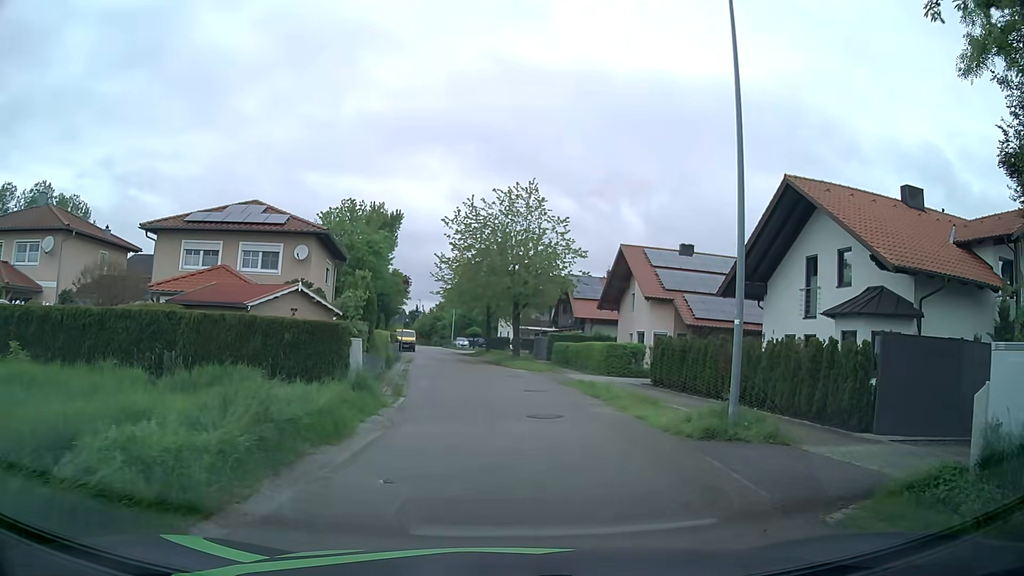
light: Day
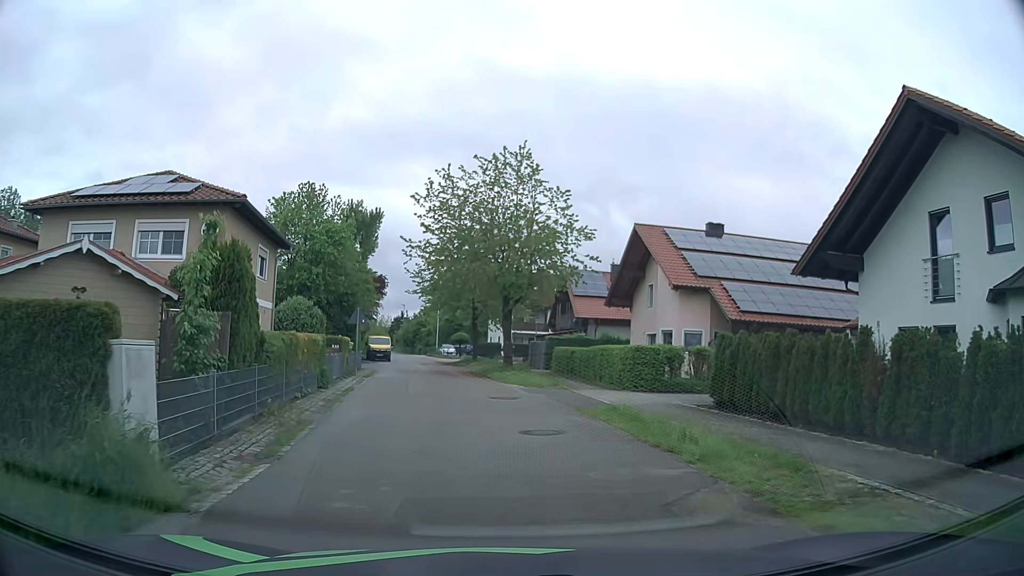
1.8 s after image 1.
(+0.3, +9.0) m; +1°
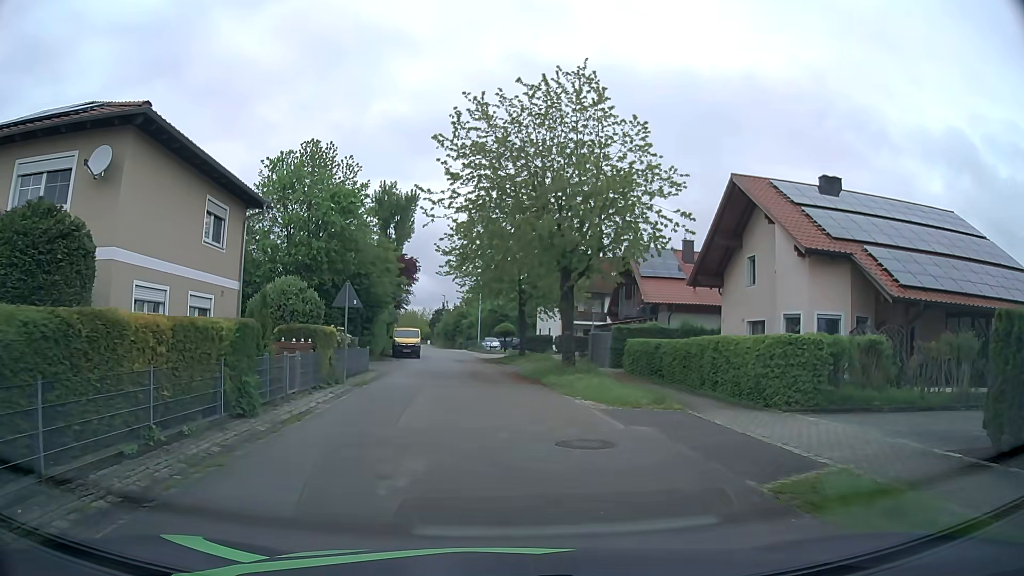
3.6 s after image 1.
(-0.3, +9.4) m; -3°
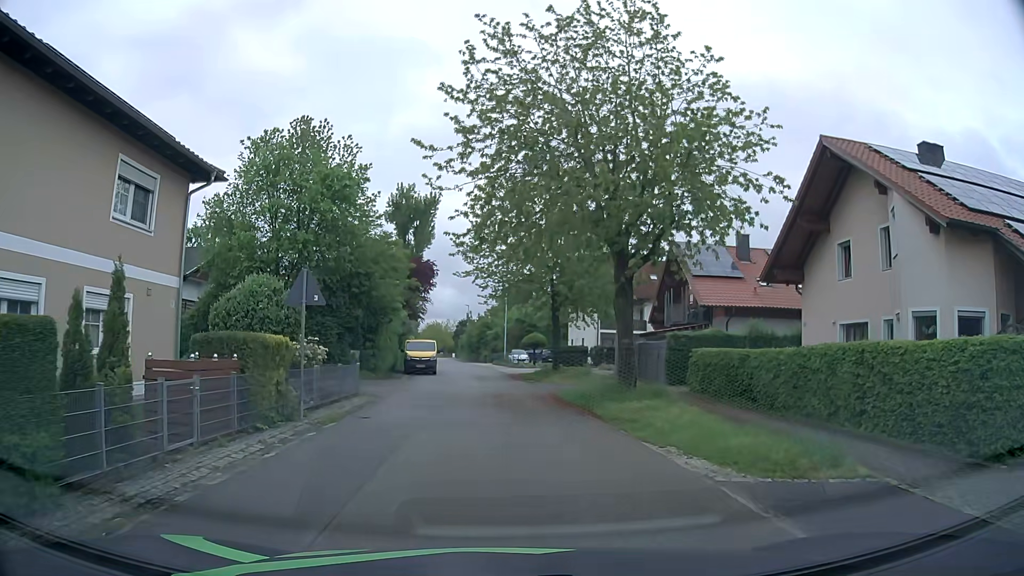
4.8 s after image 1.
(-0.2, +6.4) m; -3°
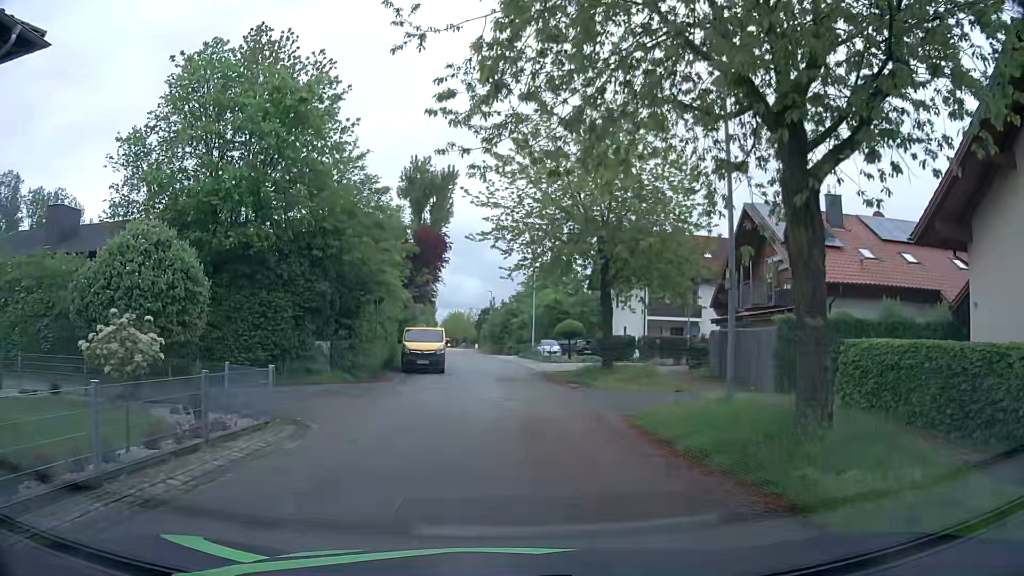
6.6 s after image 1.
(-0.2, +9.5) m; -2°
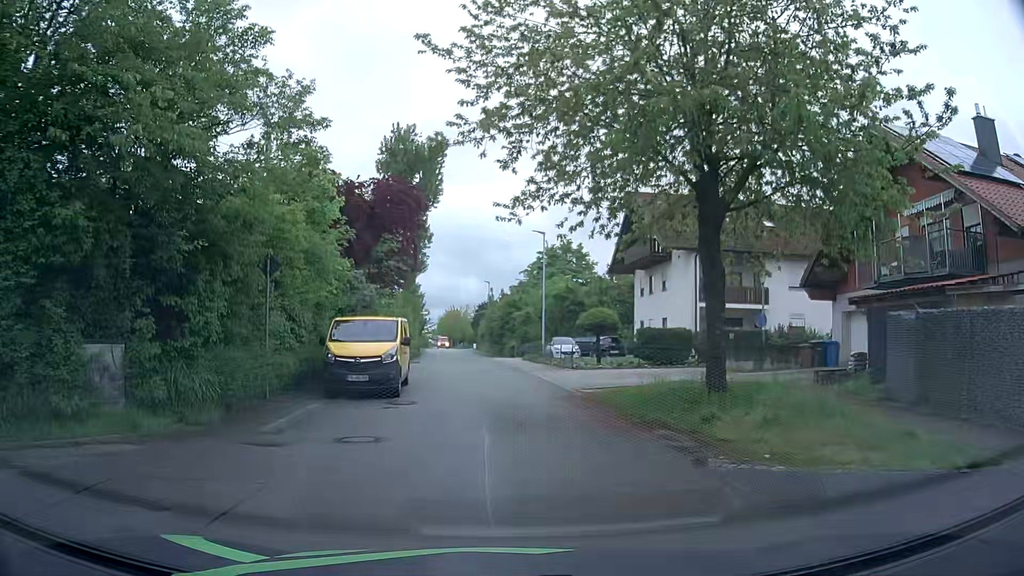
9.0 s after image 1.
(-0.1, +12.8) m; 0°
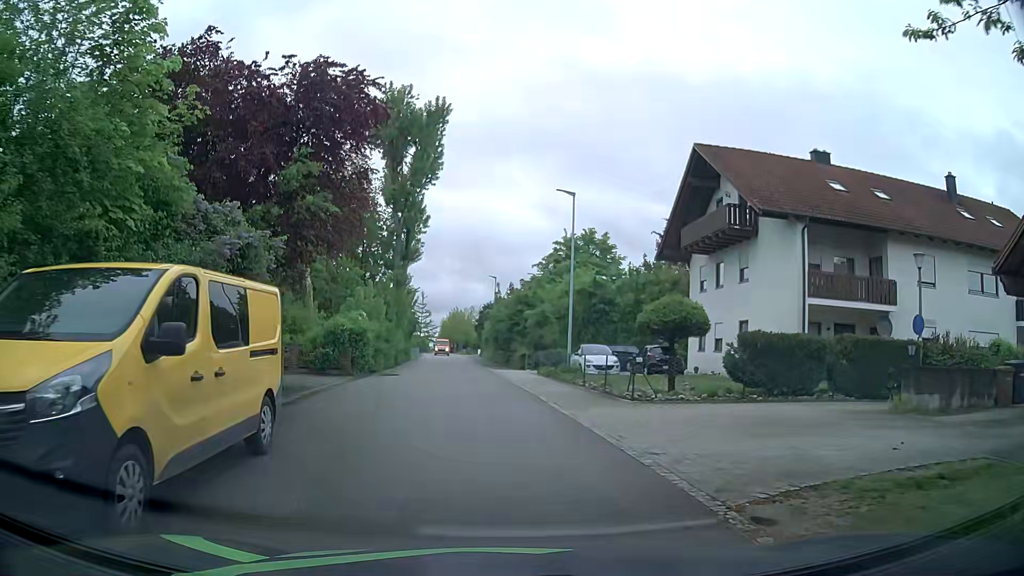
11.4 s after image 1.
(-0.1, +12.3) m; 0°
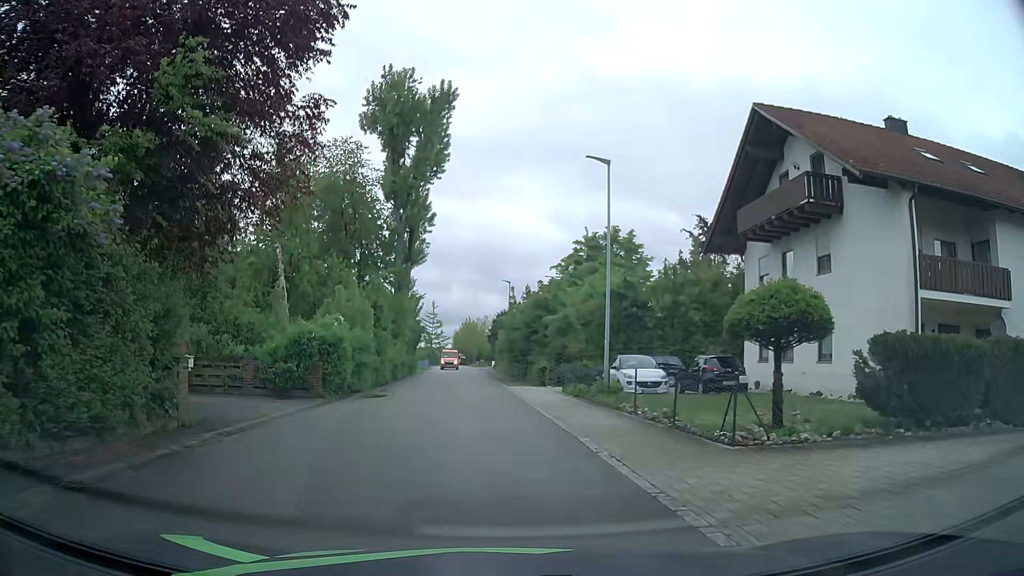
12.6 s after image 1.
(-0.1, +6.3) m; -2°
(0, +10) (-1, +20) (-2, +30) (-2, +40) (-3, +50) (-4, +60) (-5, +70) (-6, +80) (-7, +90) (-7, +100) m
